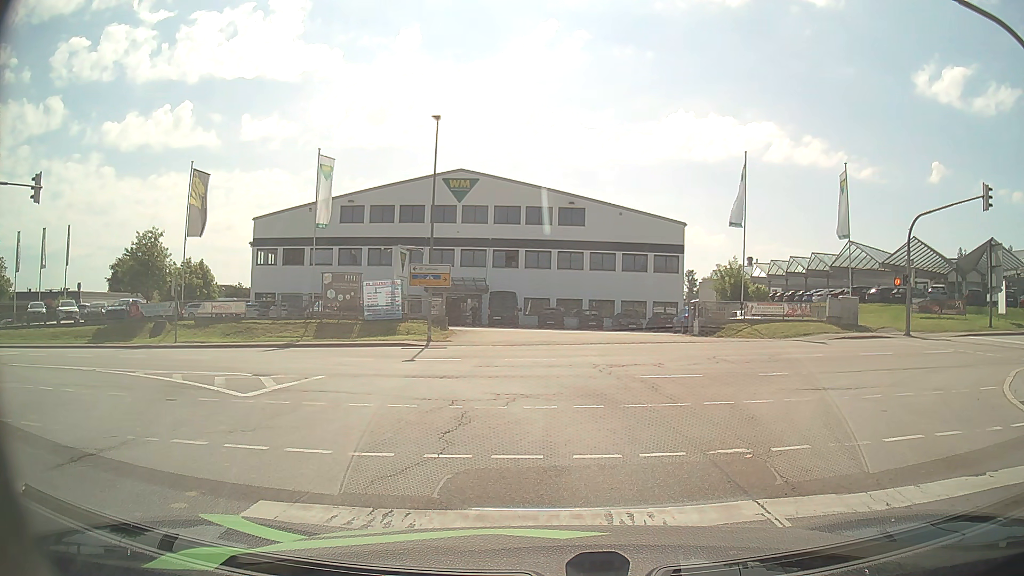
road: secondary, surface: asphalt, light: Day
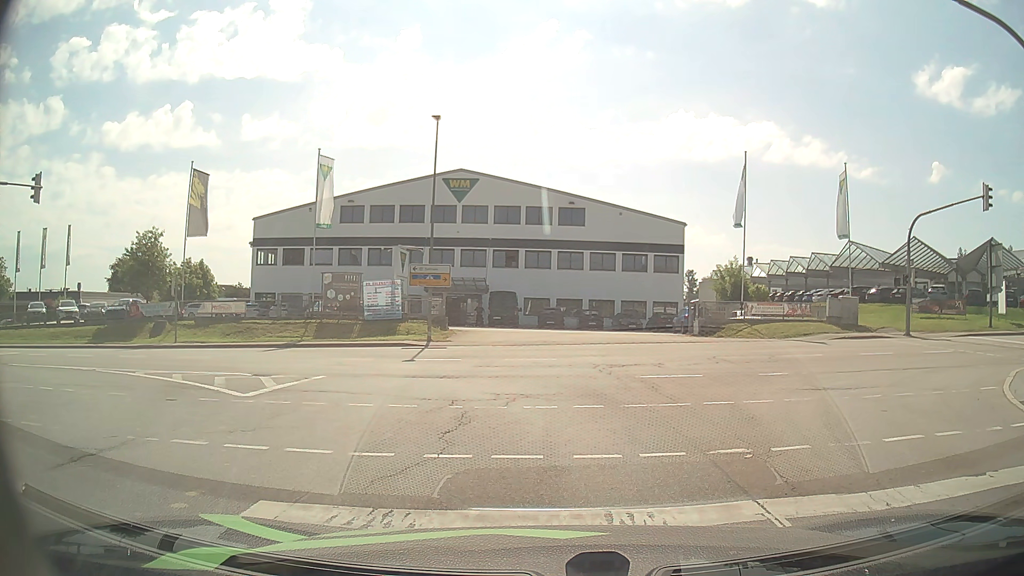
(0.0, 0.0) m; 0°
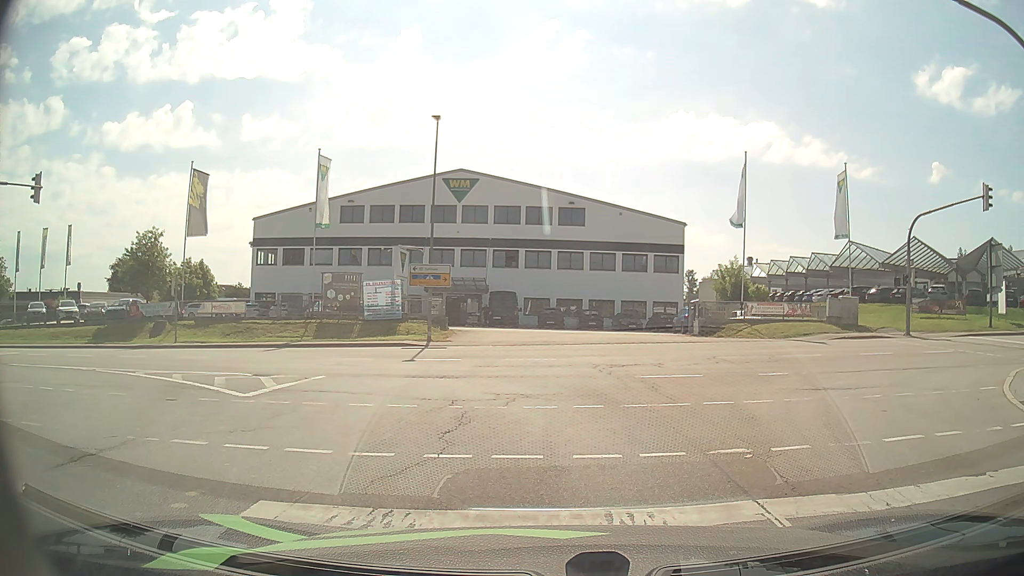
(0.0, 0.0) m; 0°
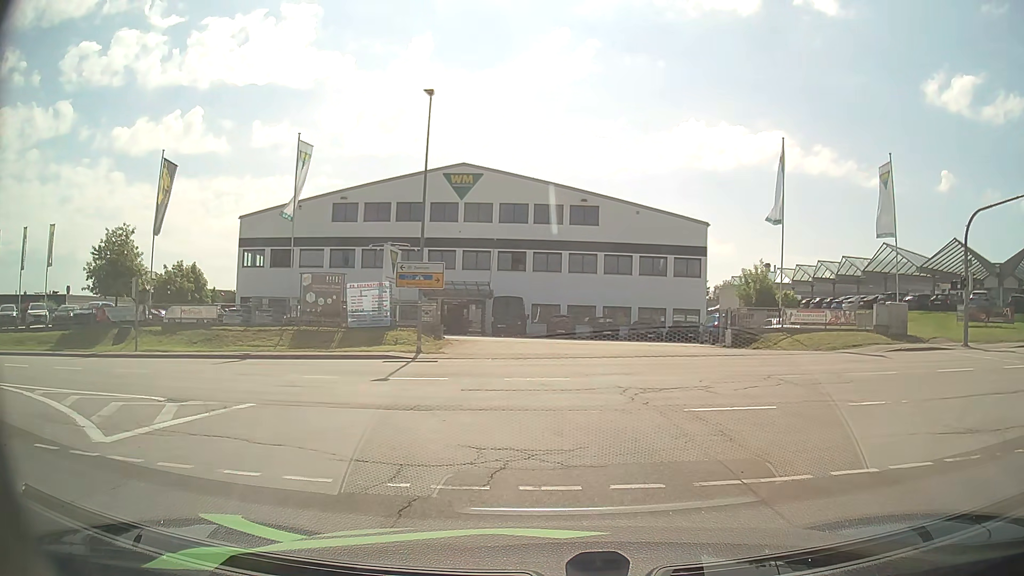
(-0.1, +5.0) m; -1°
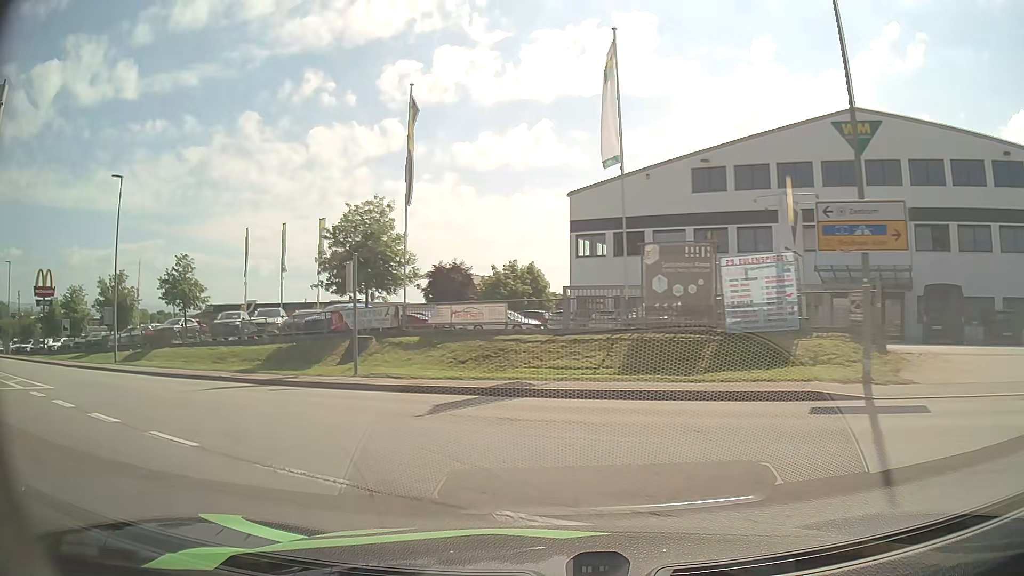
(-3.0, +13.0) m; -29°
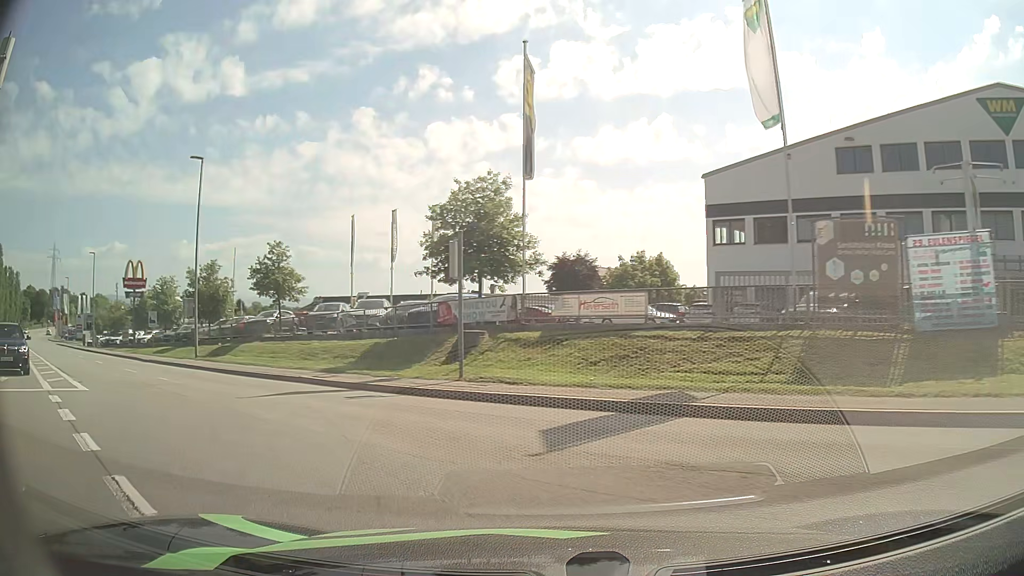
(-0.5, +3.7) m; -12°
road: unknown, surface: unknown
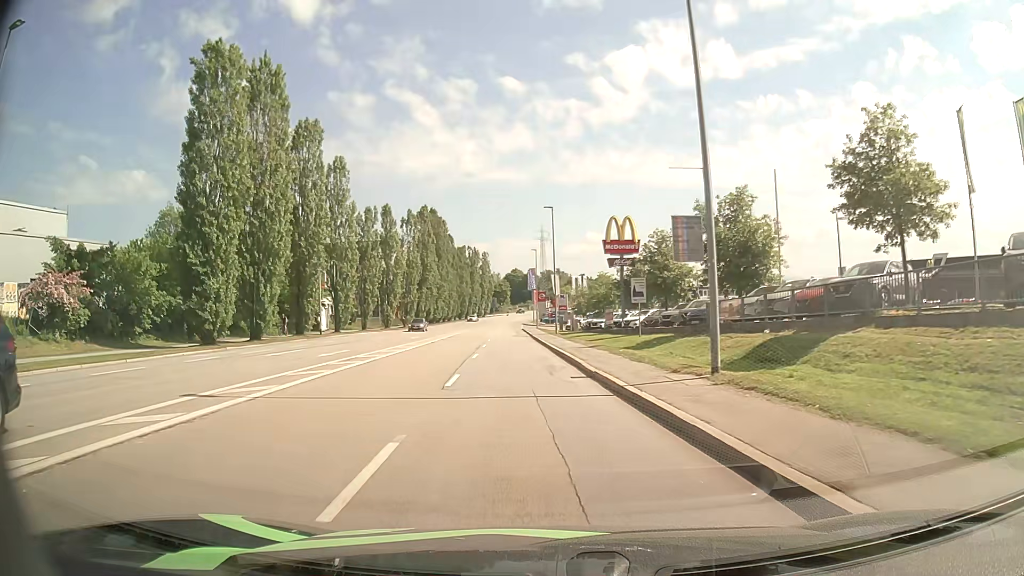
(-10.1, +19.6) m; -45°
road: tertiary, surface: asphalt
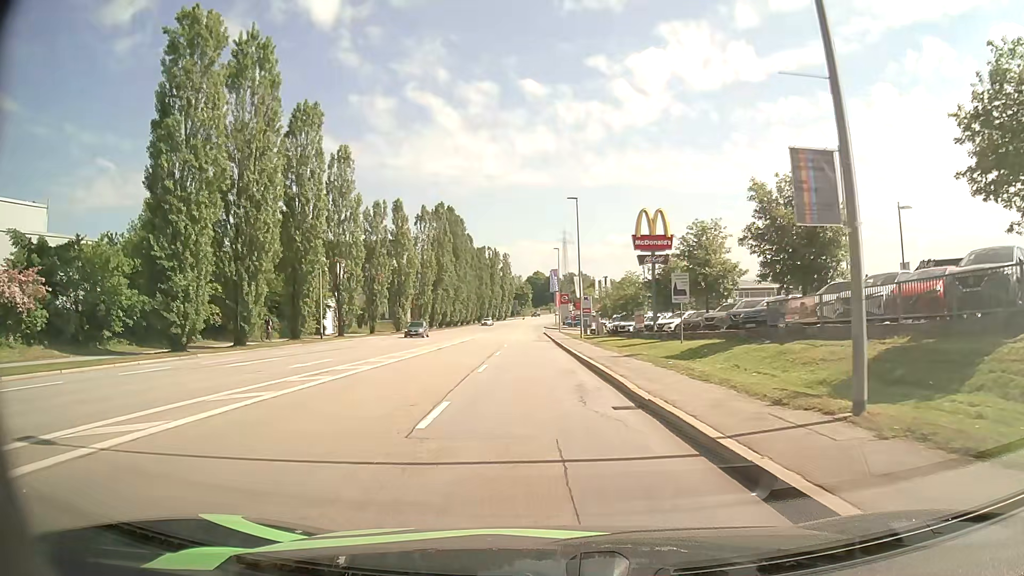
(-0.1, +5.4) m; -2°
(0, +10) (0, +20) (-1, +30) (-1, +40) (-1, +50) (-2, +60) (-2, +70) (-2, +80) (-3, +90) (-3, +100) m
